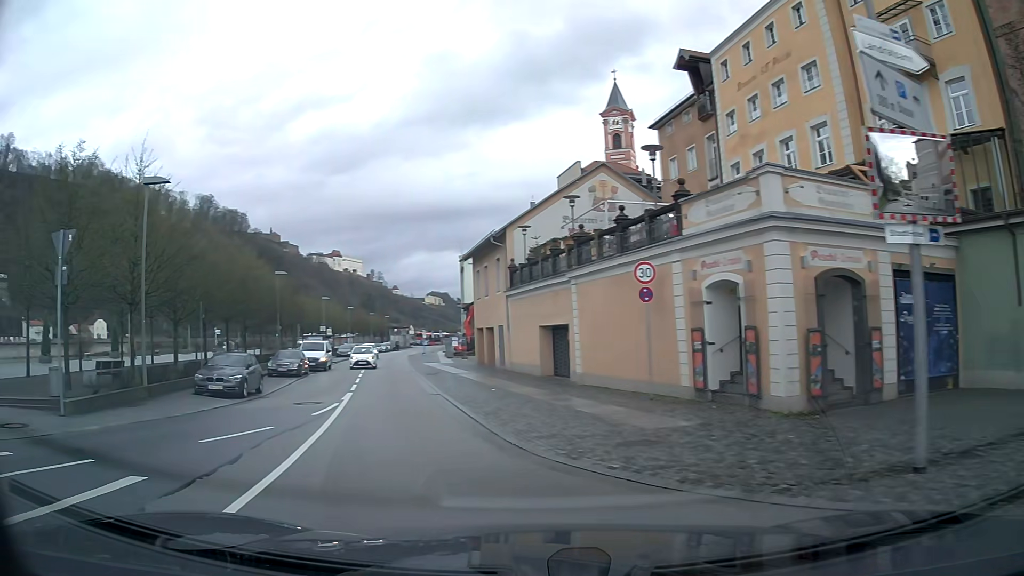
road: residential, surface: asphalt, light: Day
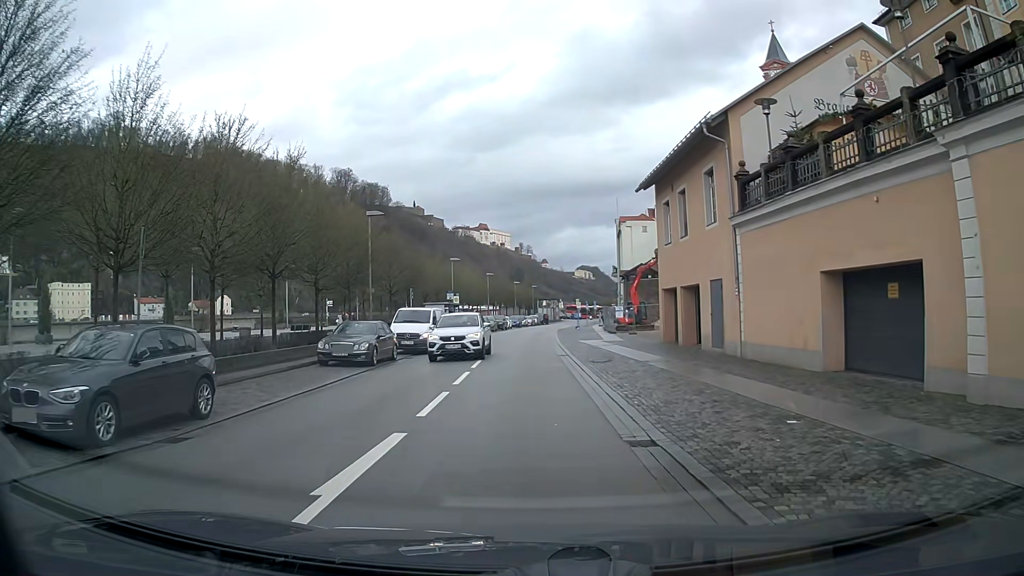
(-2.1, +14.6) m; -11°
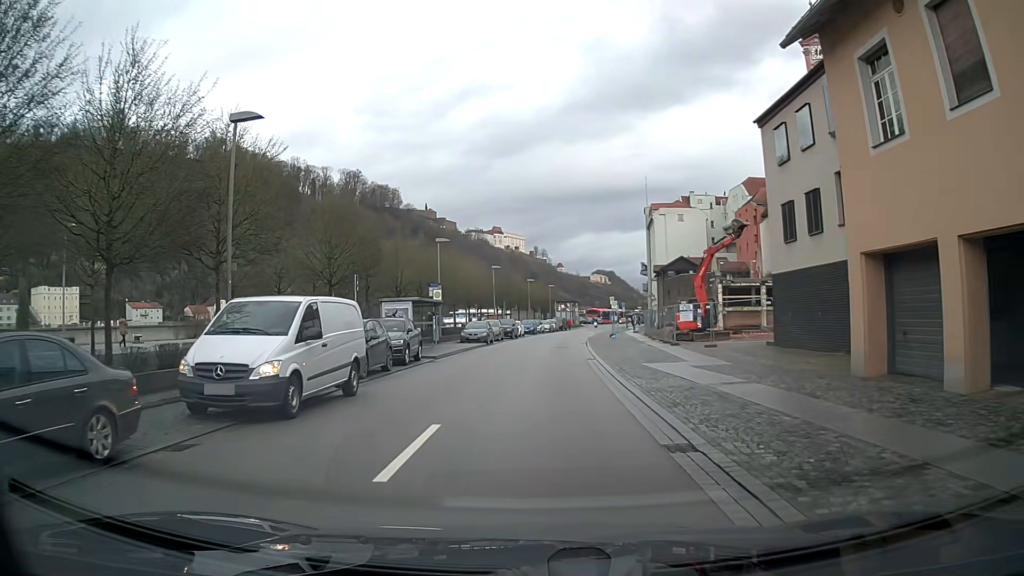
(-0.3, +17.8) m; -1°
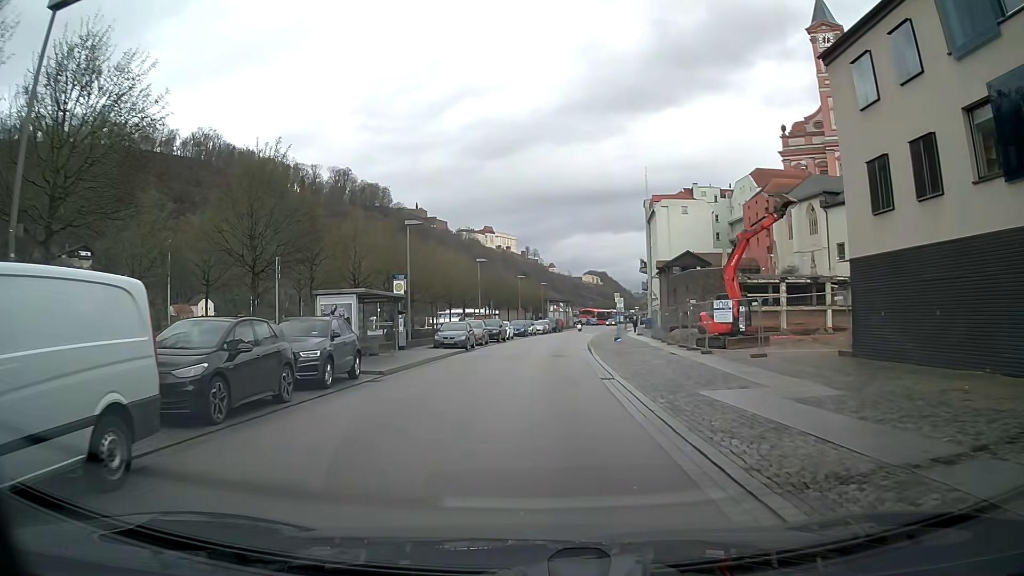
(0.0, +8.0) m; +1°
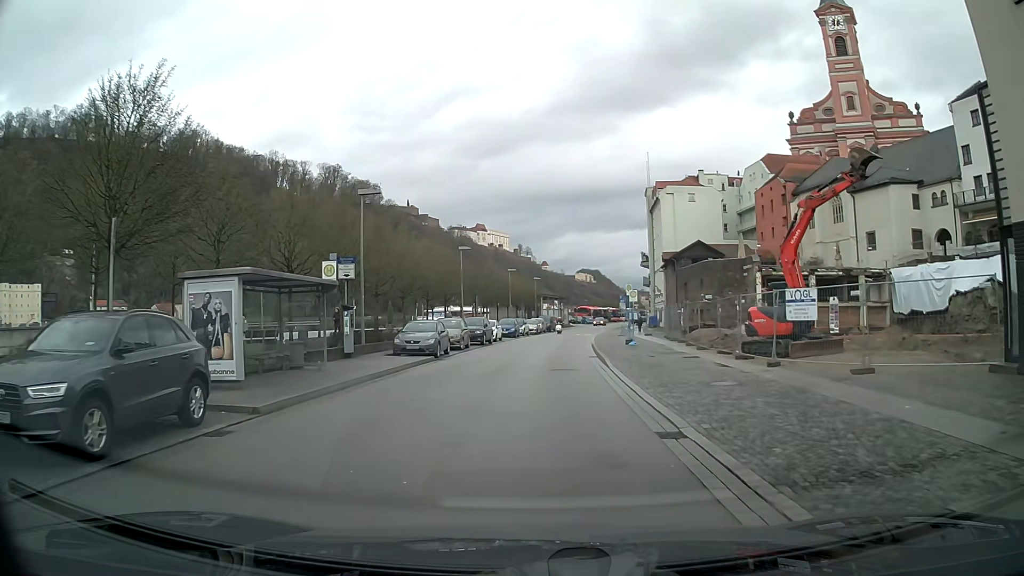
(+0.1, +8.4) m; +1°
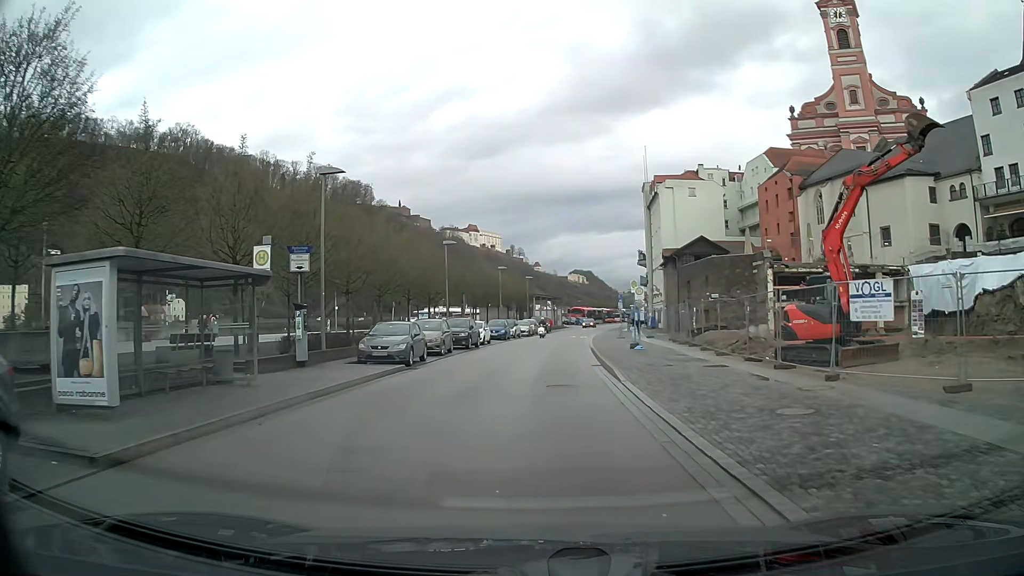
(0.0, +4.3) m; +1°
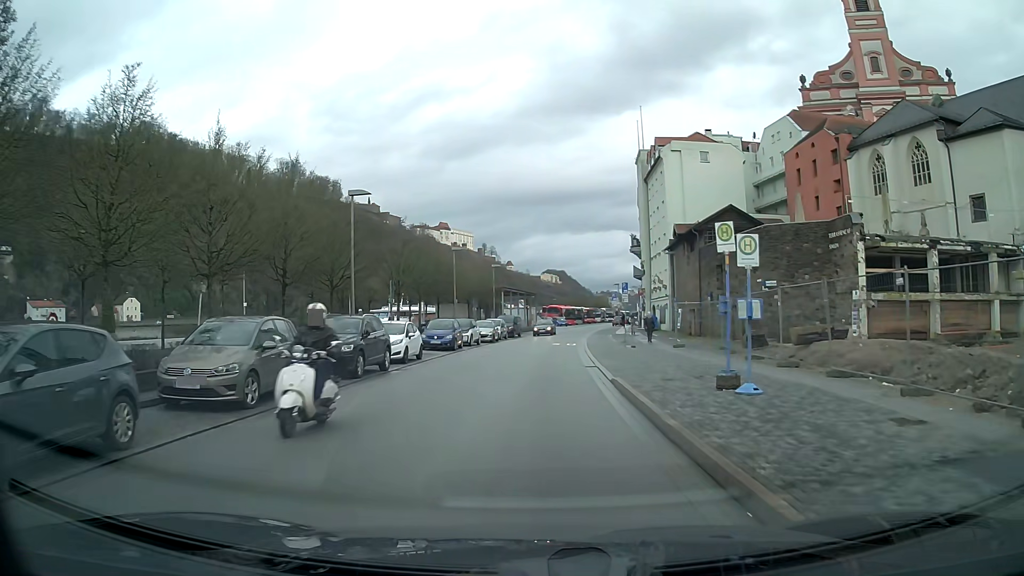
(+0.3, +17.7) m; +2°
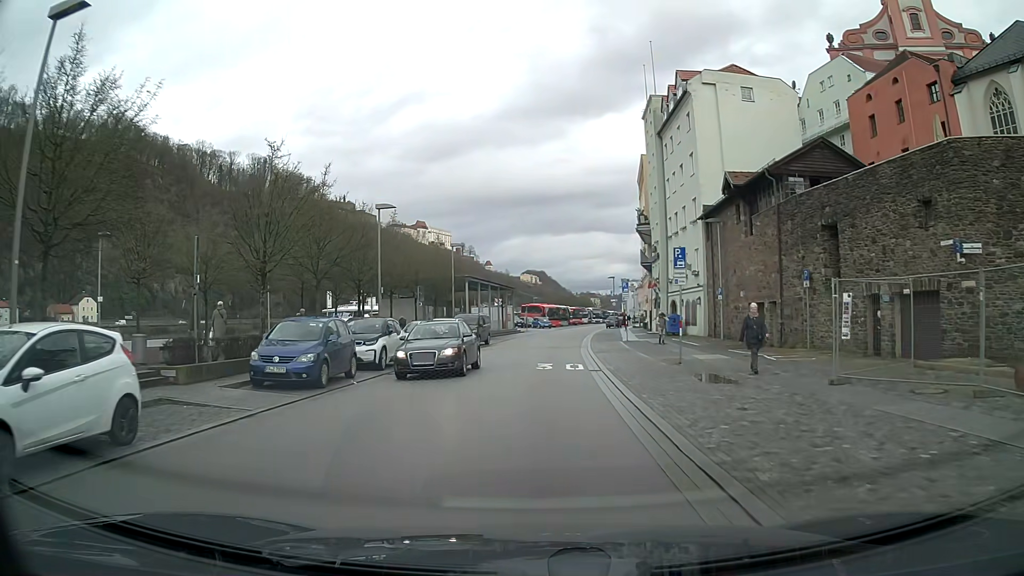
(+0.3, +18.6) m; +2°
(0, +10) (0, +20) (+1, +30) (+1, +40) (+2, +50) (+3, +60) (+4, +70) (+6, +80) (+7, +90) (+9, +99) m
